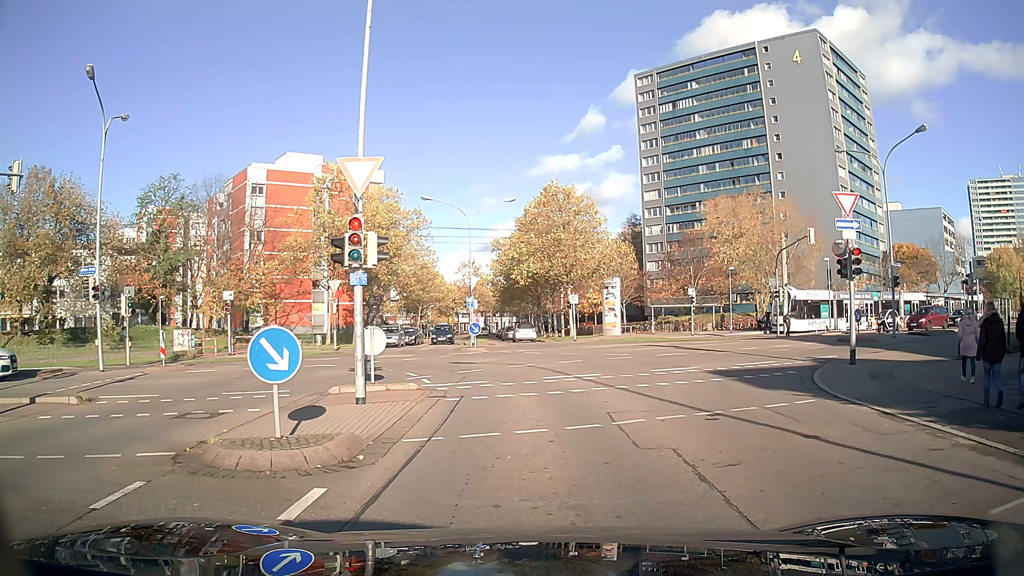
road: residential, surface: asphalt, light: Day
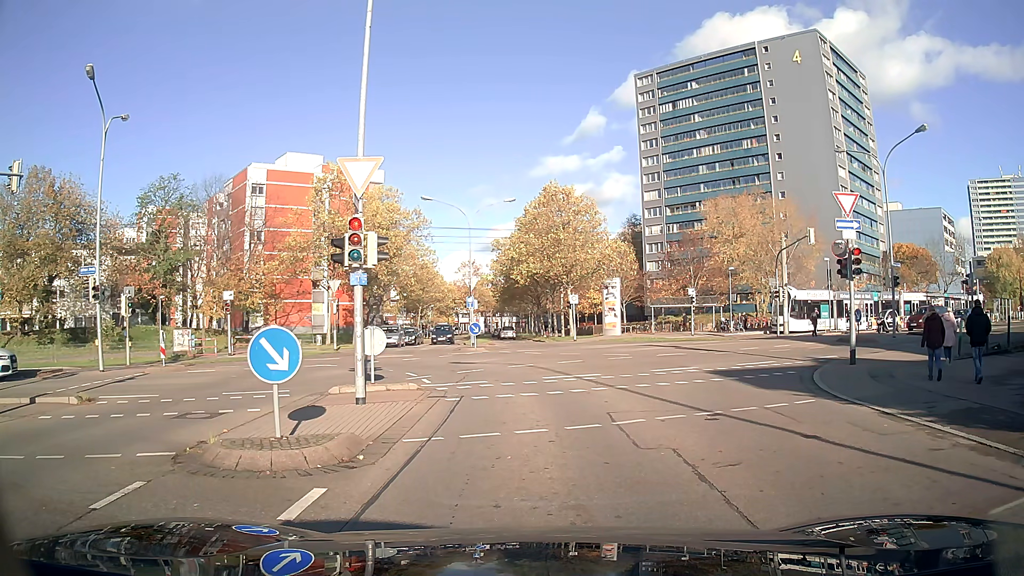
(0.0, 0.0) m; 0°
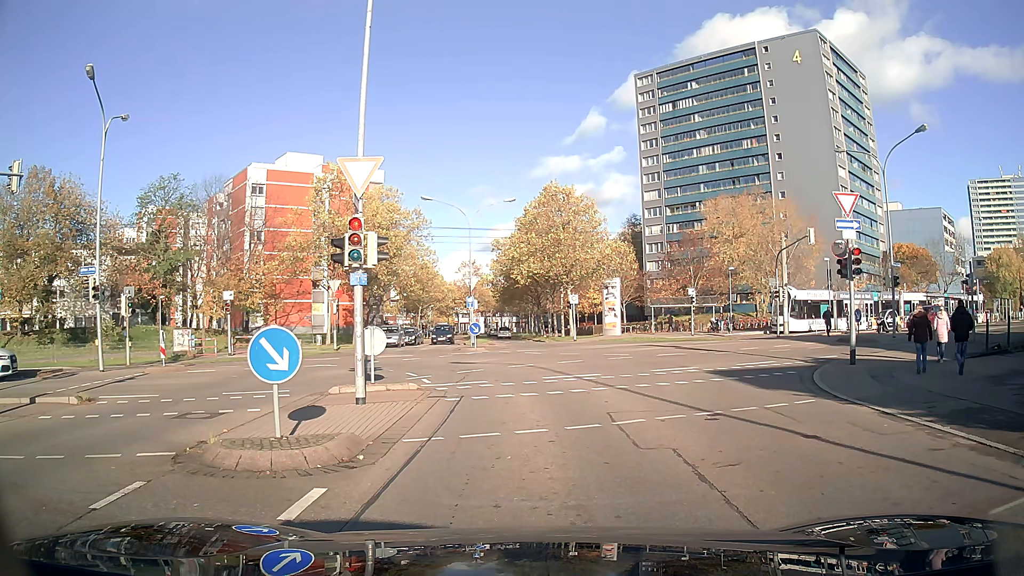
(0.0, 0.0) m; 0°
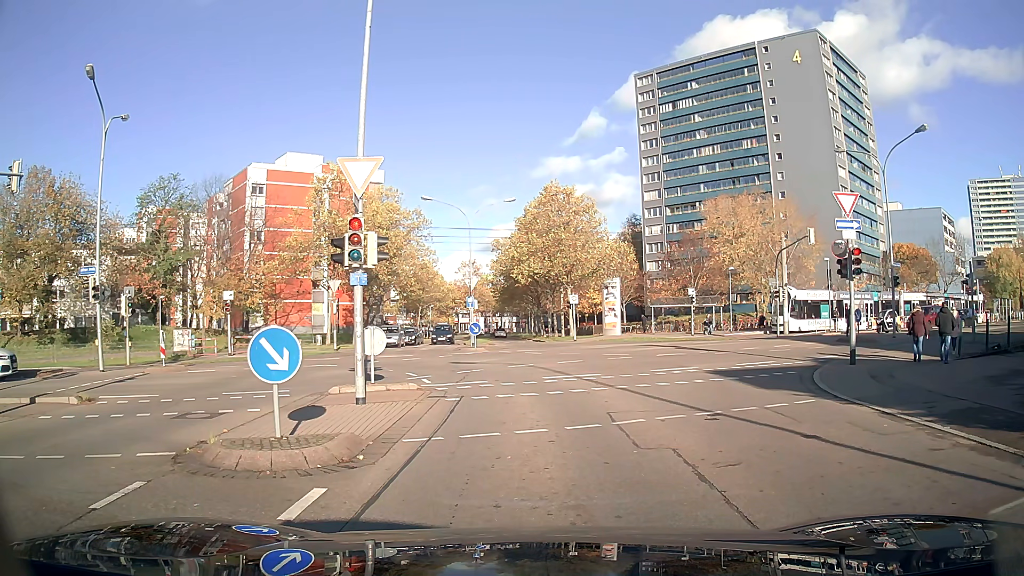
(0.0, 0.0) m; 0°
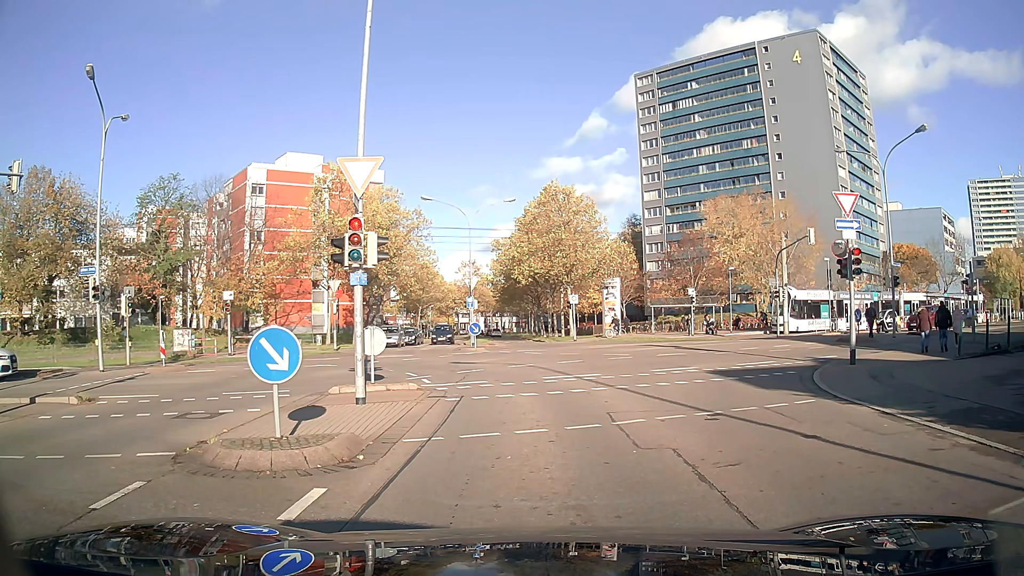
(0.0, 0.0) m; 0°
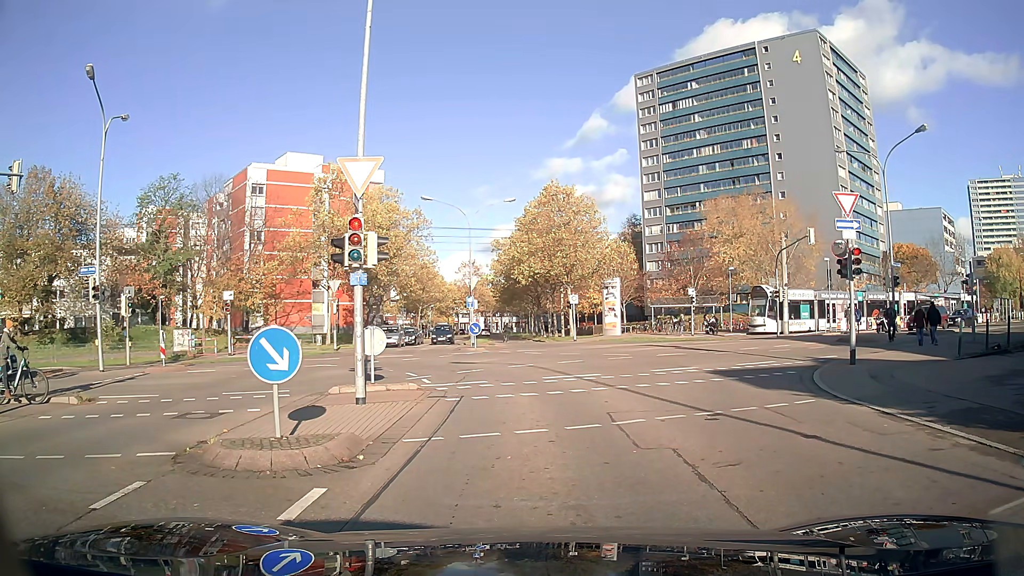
(0.0, 0.0) m; 0°
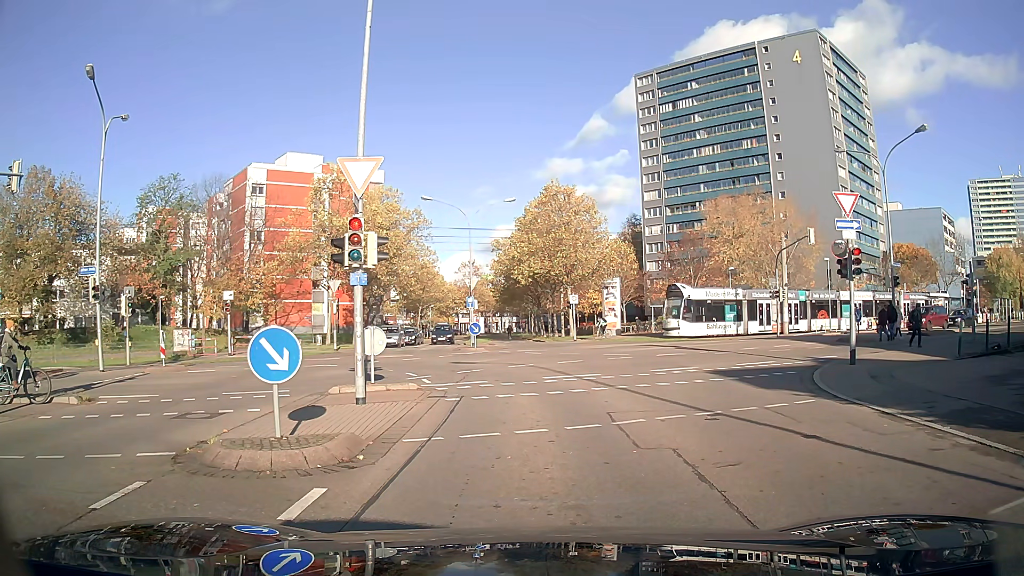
(0.0, 0.0) m; 0°
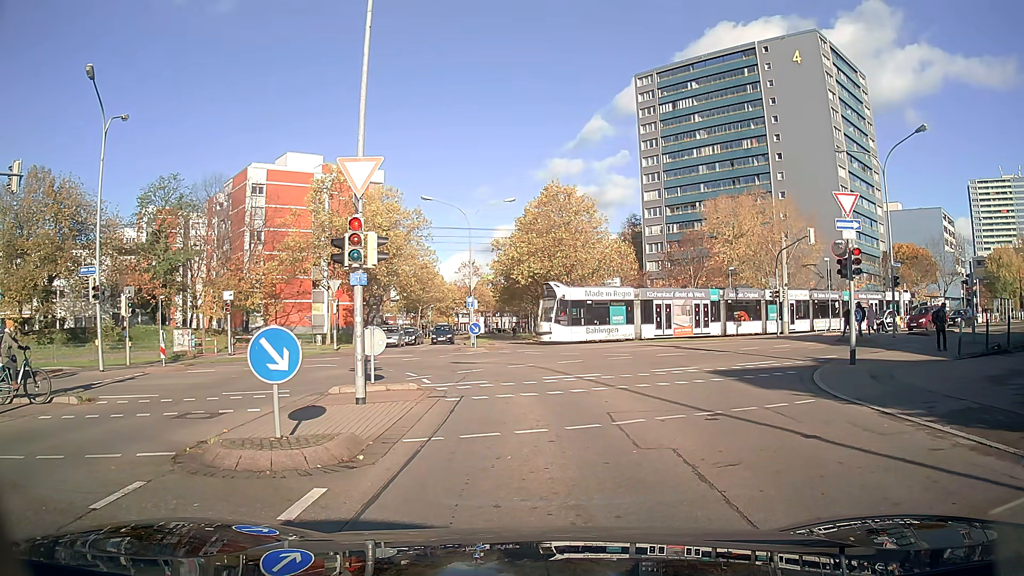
(0.0, 0.0) m; 0°
(0, +10) (-2, +20) (-10, +25) (-19, +21) (-28, +17) (-37, +13) (-46, +8) (-55, +3) (-63, -2) (-72, -7) m
